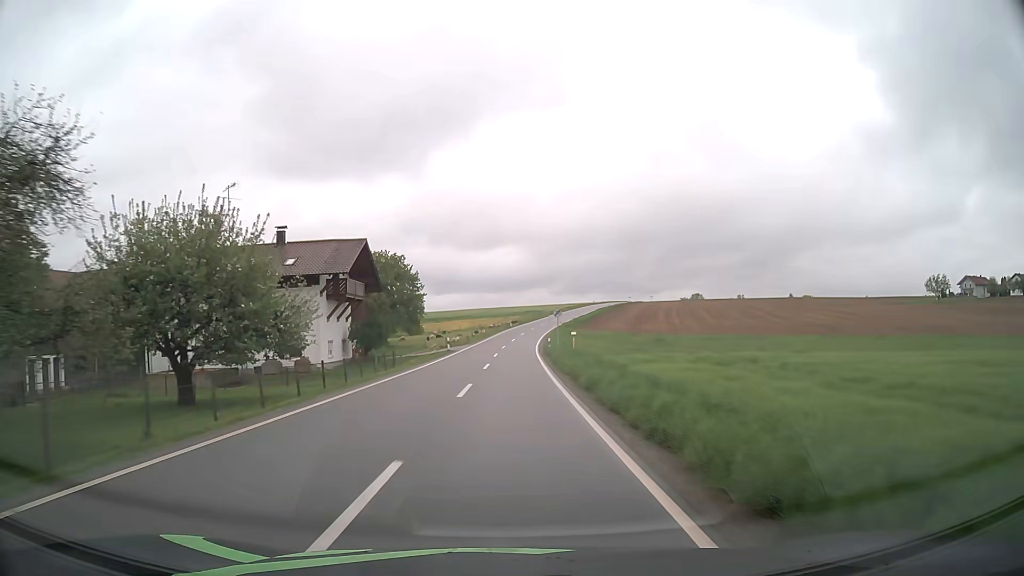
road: tertiary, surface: asphalt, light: Day
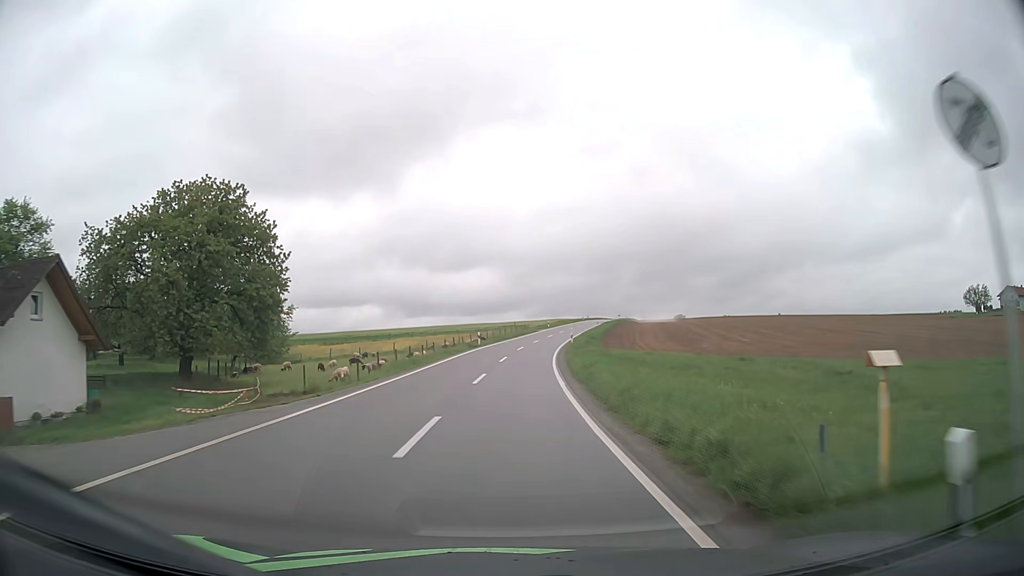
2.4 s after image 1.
(+0.5, +43.5) m; +2°
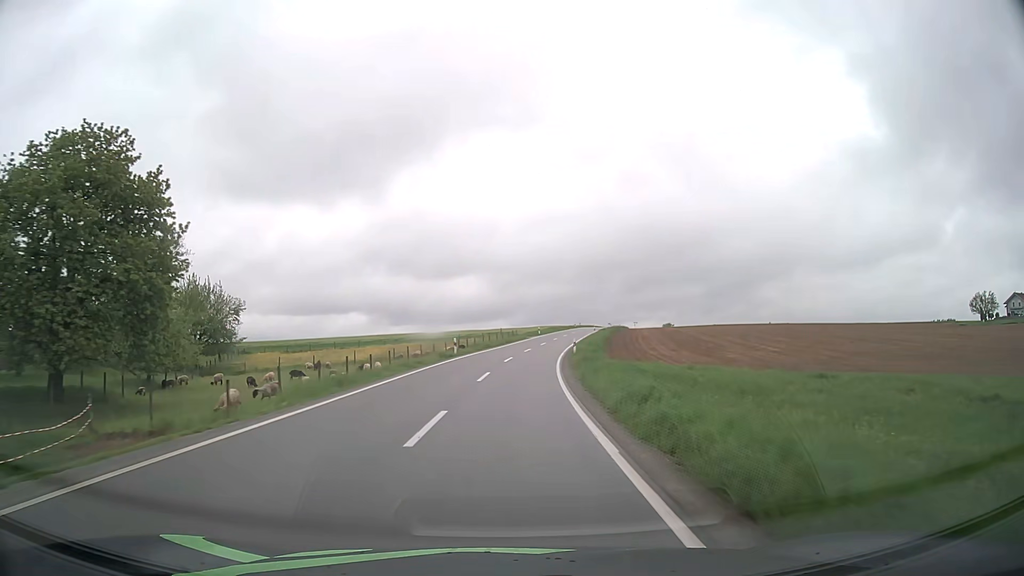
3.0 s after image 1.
(+0.1, +11.3) m; +1°
(0, +10) (0, +20) (+1, +30) (+2, +40) (+3, +50) (+4, +60) (+6, +70) (+8, +79) (+10, +89) (+12, +99) m
